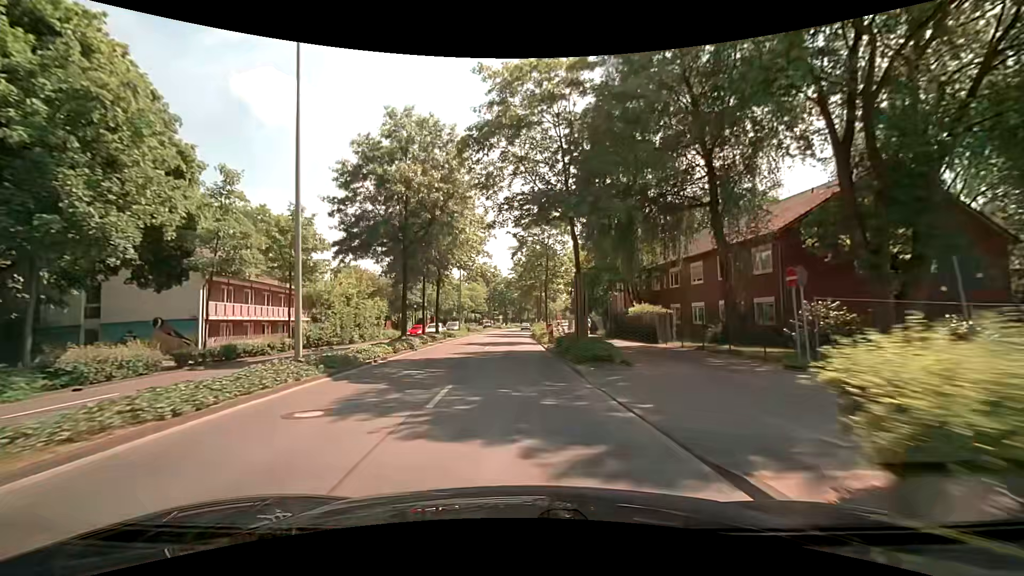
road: primary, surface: asphalt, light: Day
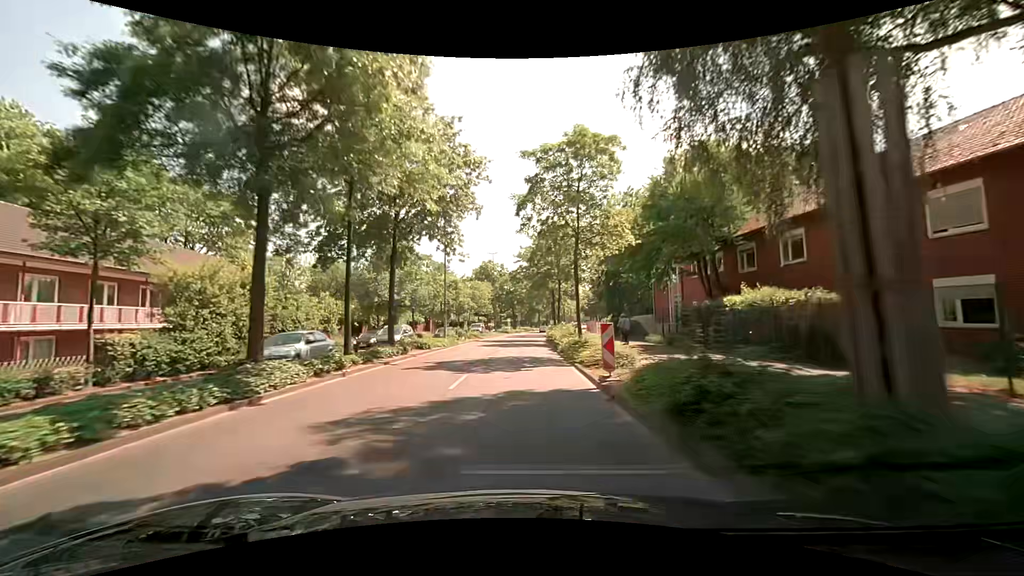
(-0.2, +15.9) m; -1°
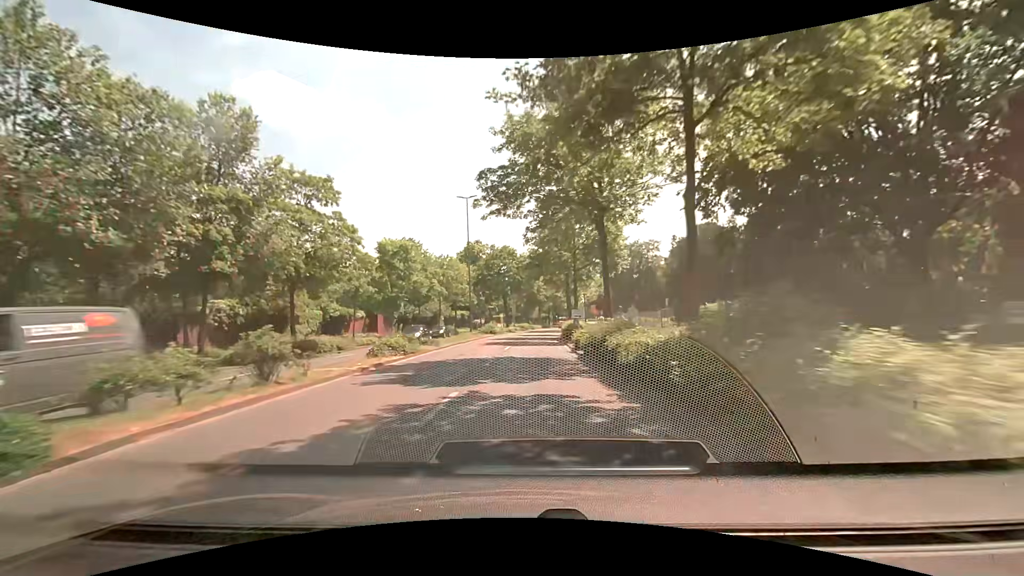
(-0.1, +31.8) m; 0°
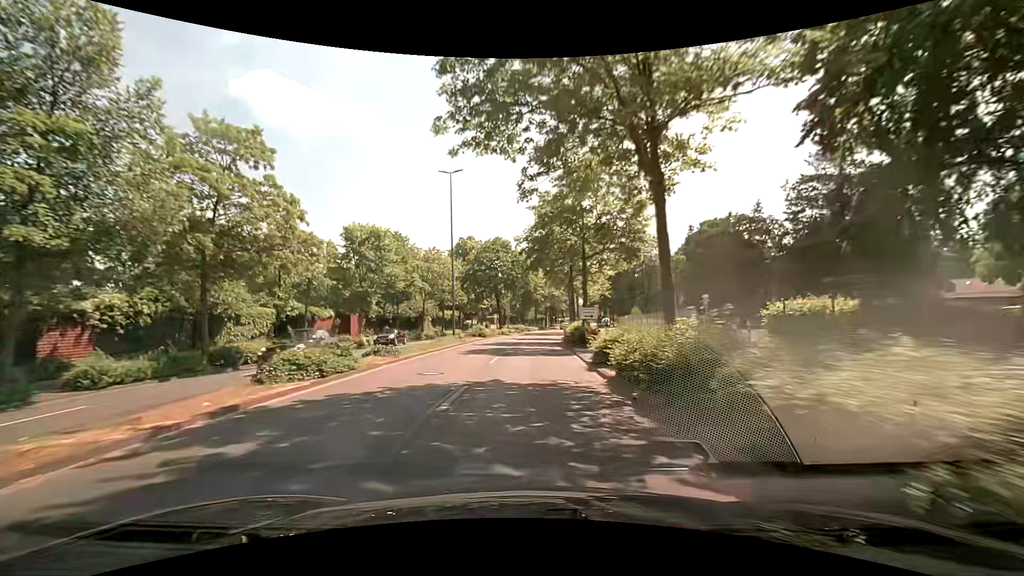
(+0.1, +7.8) m; +1°
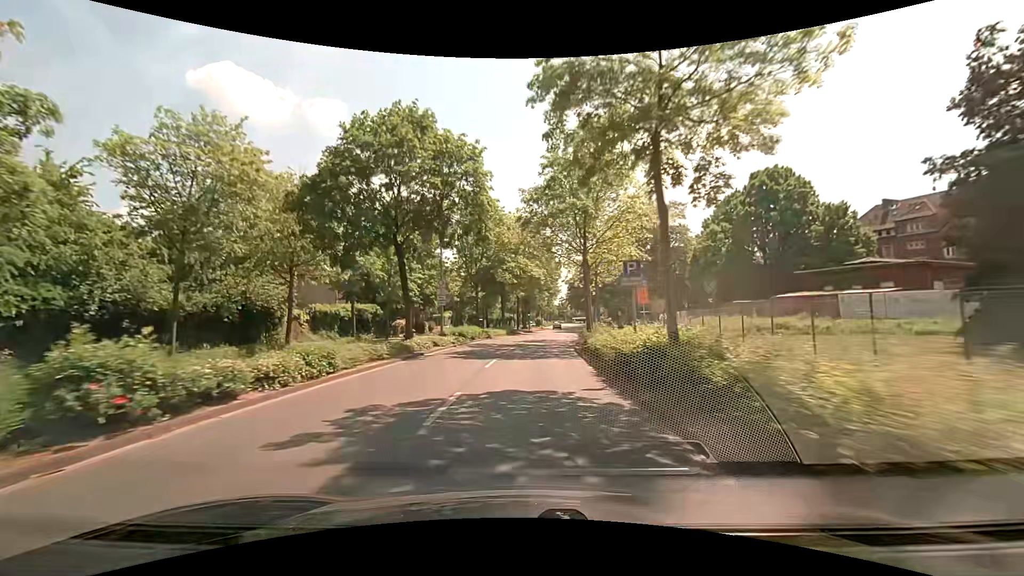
(+0.9, +37.5) m; +4°
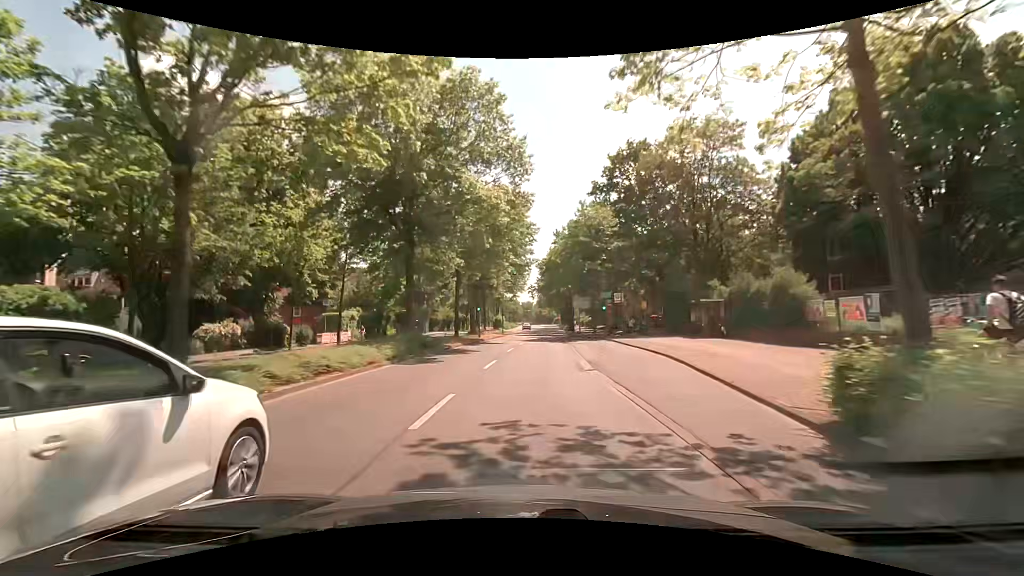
(+1.2, +35.6) m; +4°
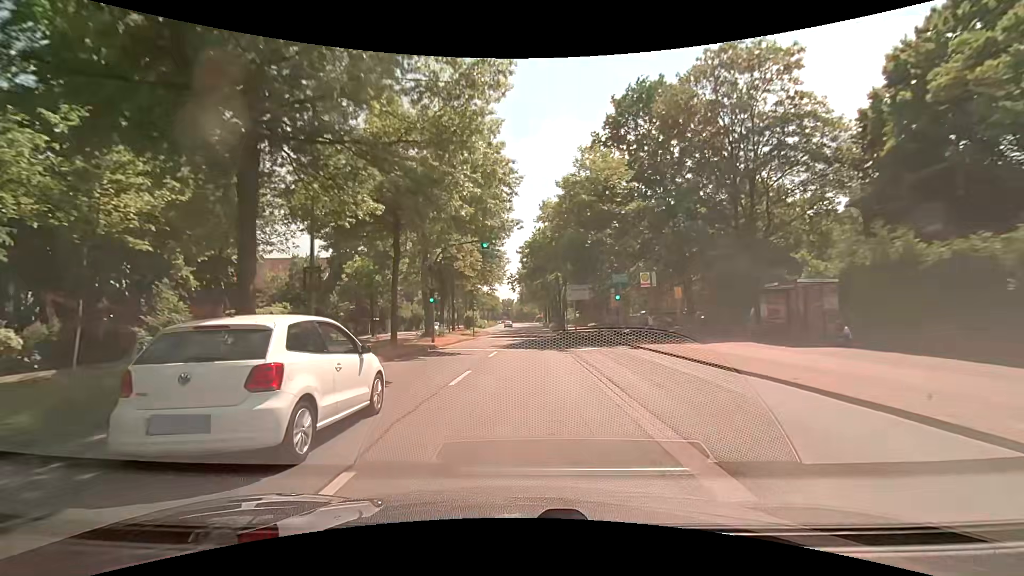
(+0.3, +14.1) m; +3°
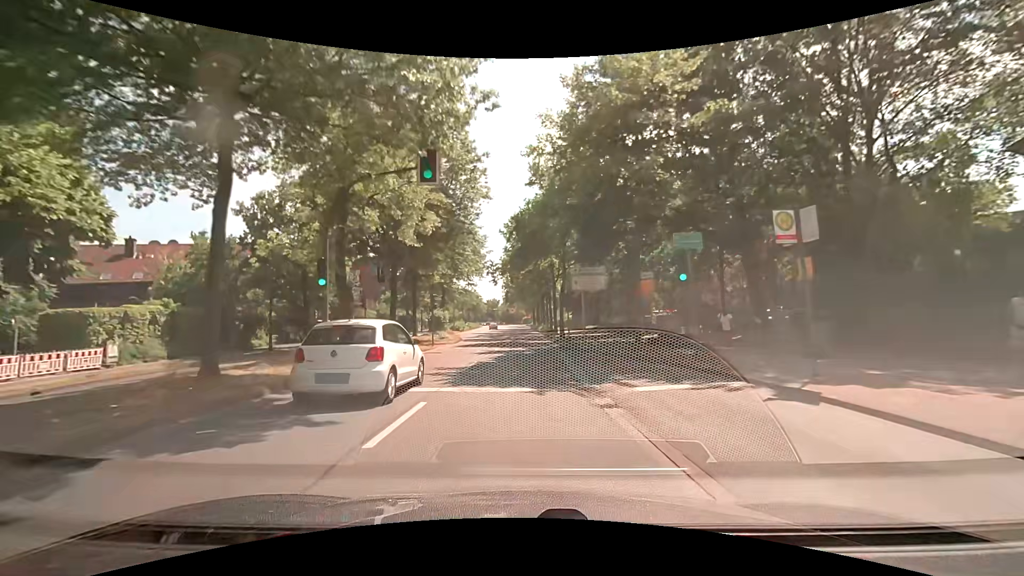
(+0.1, +14.0) m; +1°
(0, +10) (0, +20) (0, +30) (0, +40) (+1, +50) (+1, +60) (+1, +70) (+1, +80) (0, +90) (0, +100) m
